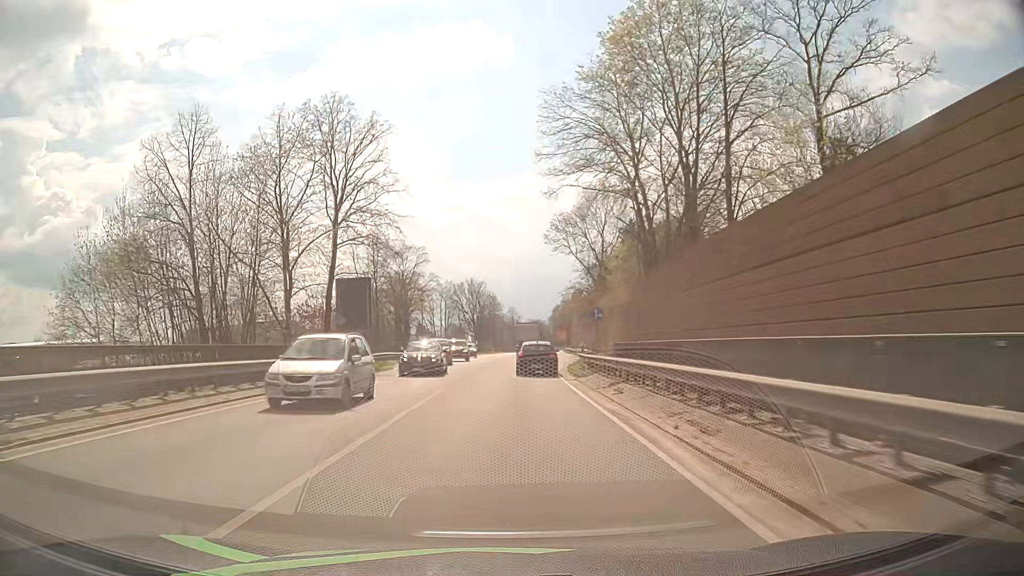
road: primary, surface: asphalt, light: Day
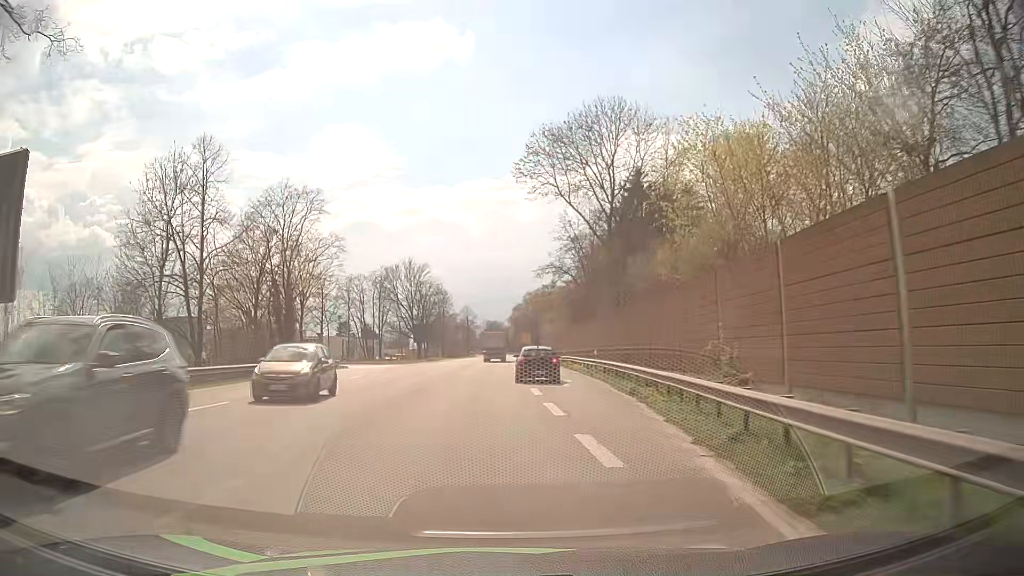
(+0.7, +33.9) m; +3°
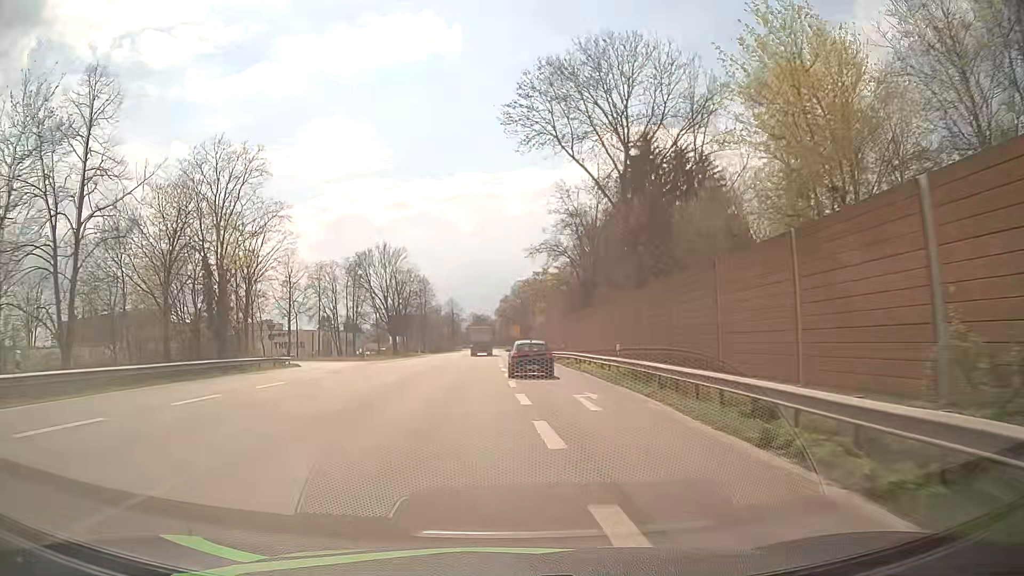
(+0.2, +10.9) m; +1°
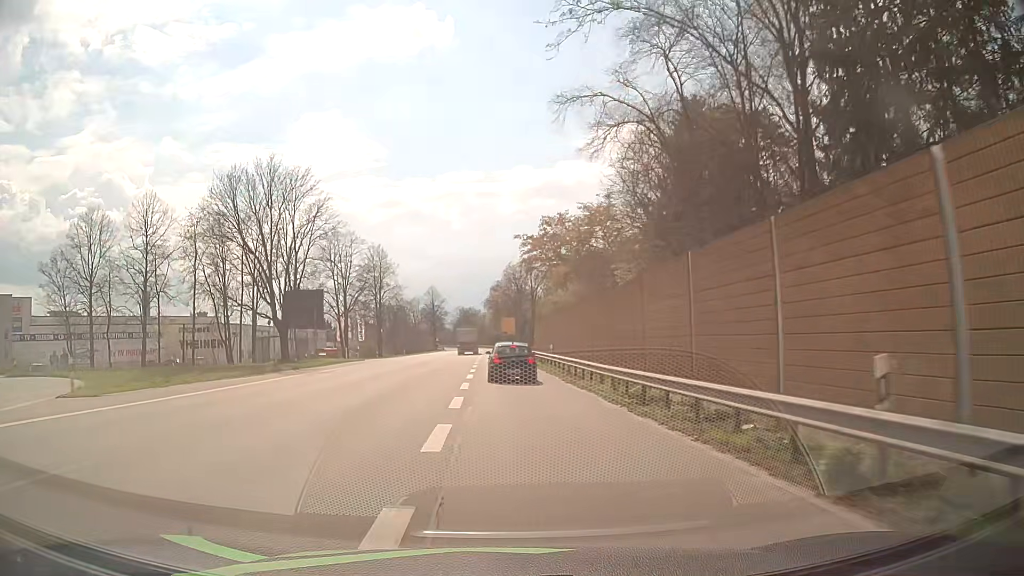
(+0.5, +41.7) m; +1°
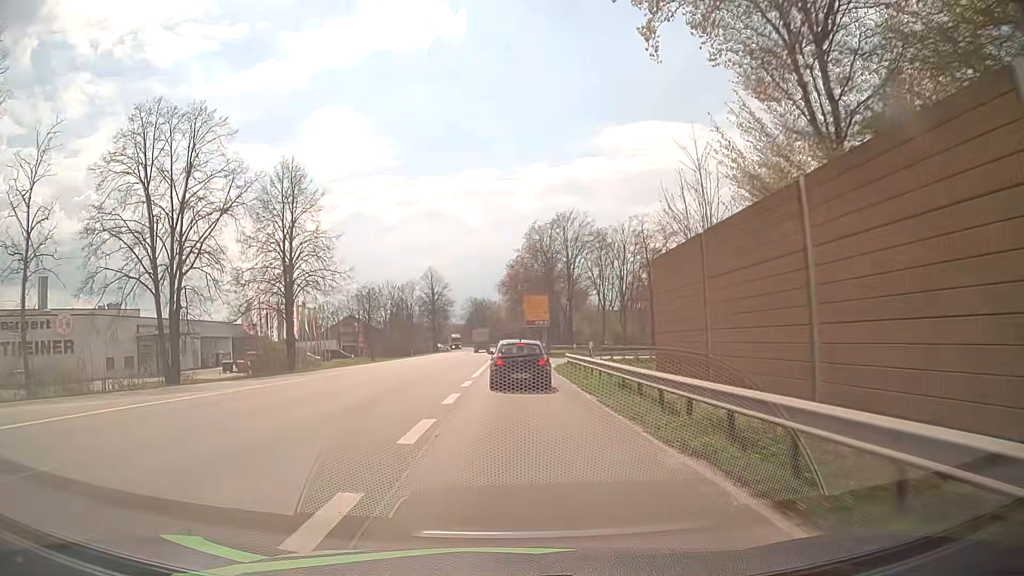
(-0.9, +47.1) m; -2°
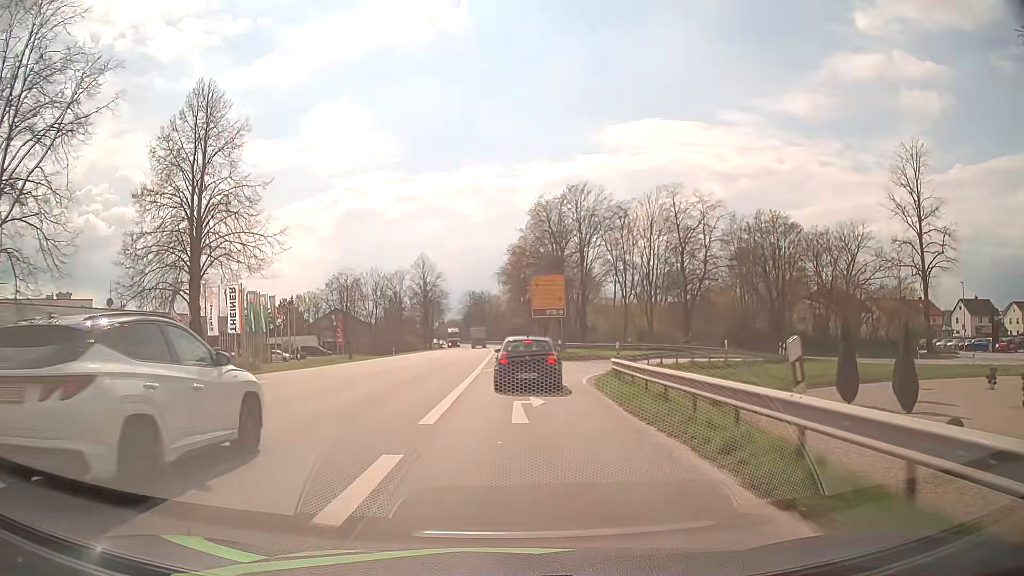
(0.0, +15.9) m; 0°
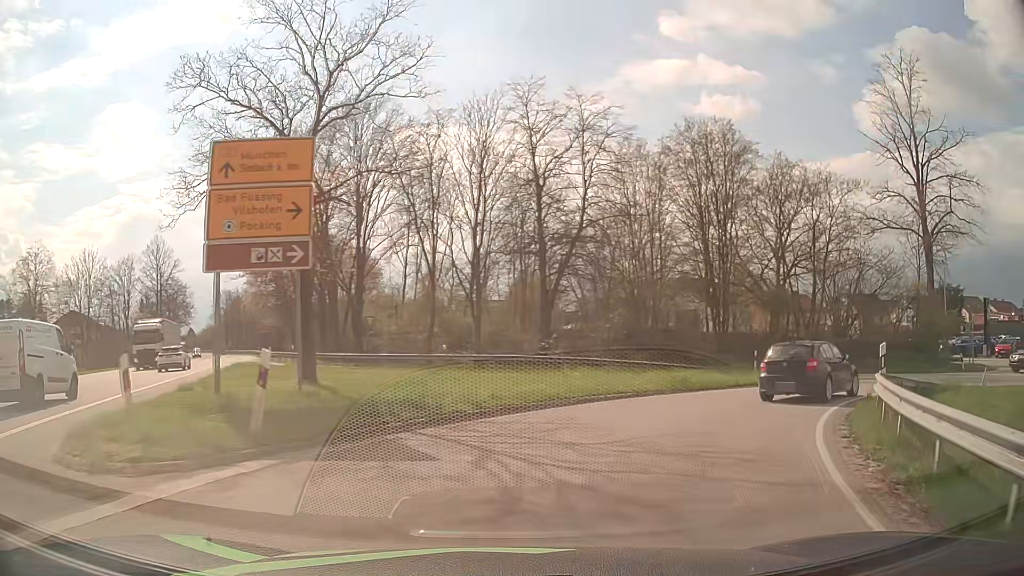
(+2.7, +30.7) m; +19°
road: primary_link
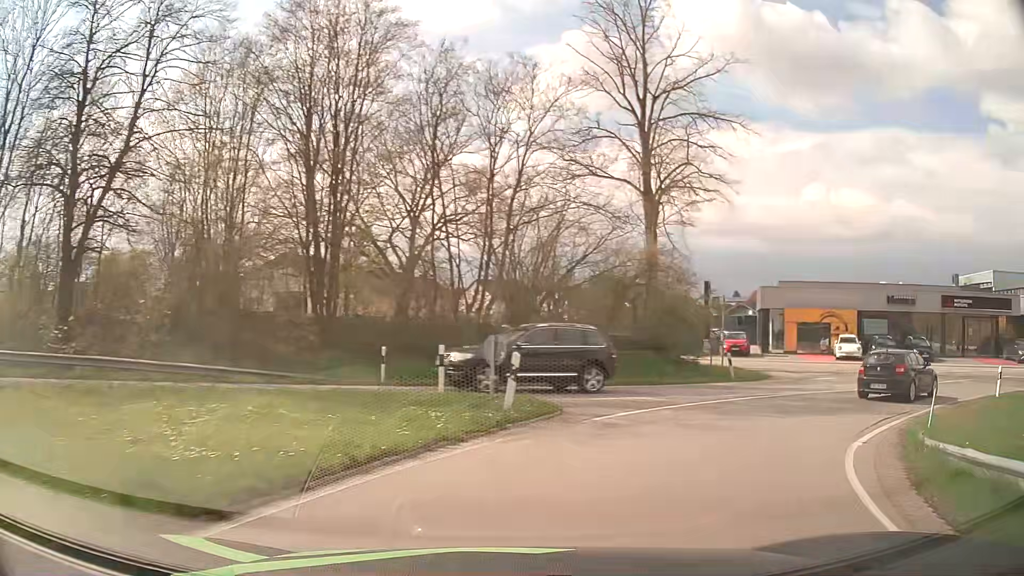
(+3.9, +14.2) m; +32°
(+2, +10) (+8, +18) (+17, +23) (+26, +25) (+36, +25) (+46, +22) (+55, +17) (+64, +13) (+72, +8) (+81, +3) m
